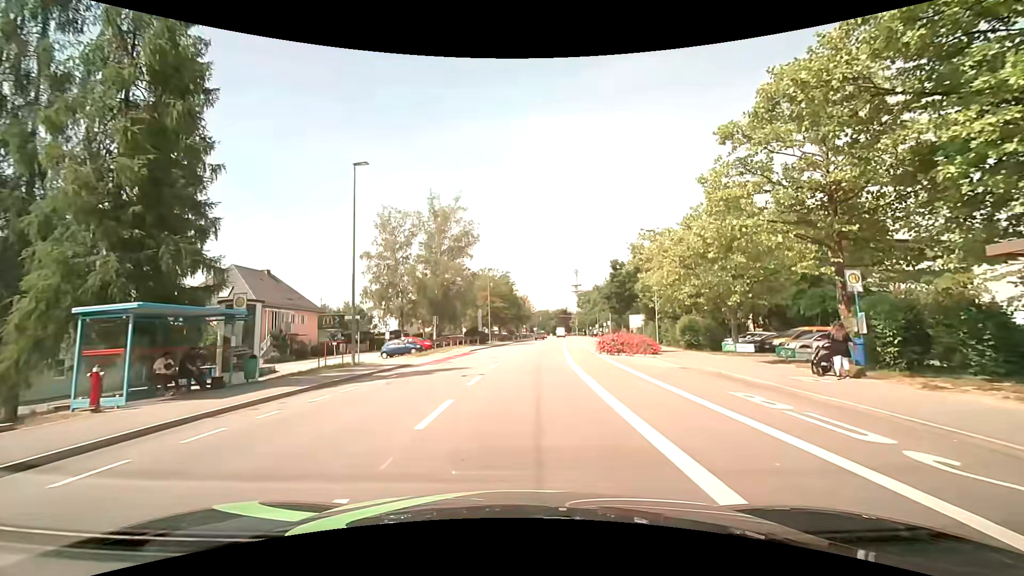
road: tertiary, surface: asphalt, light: Day
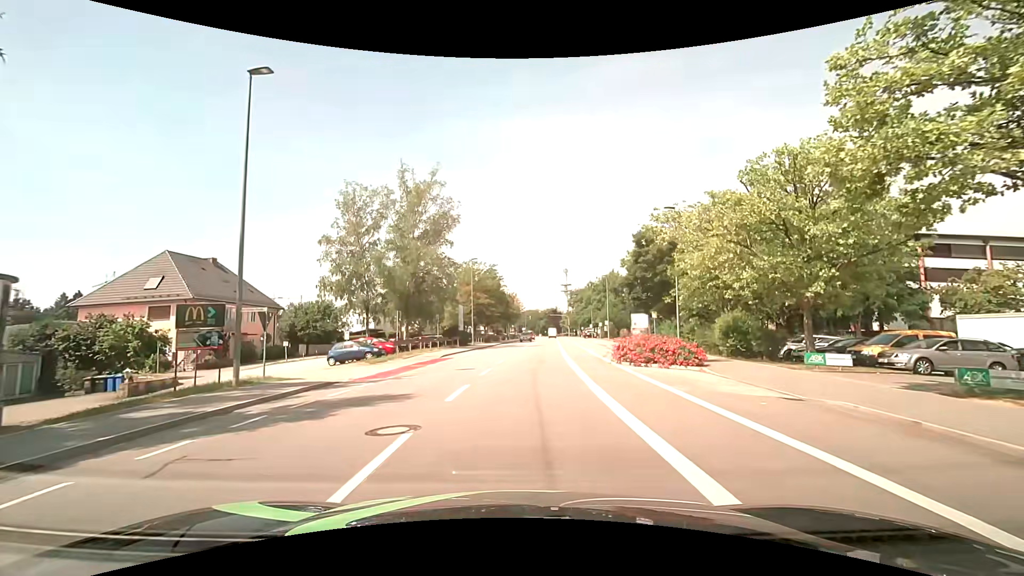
(+0.1, +9.0) m; +2°
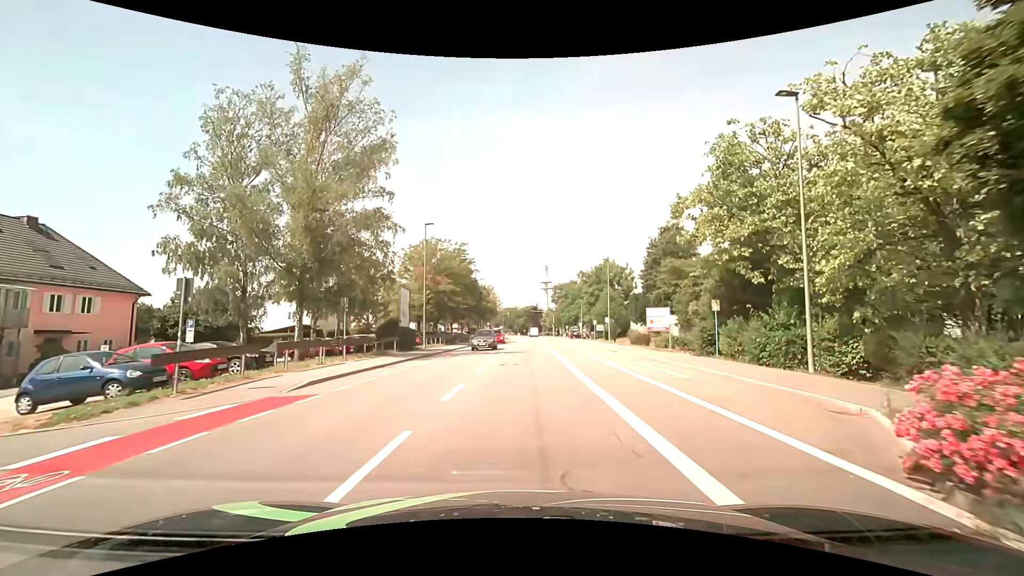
(+0.3, +18.3) m; +2°
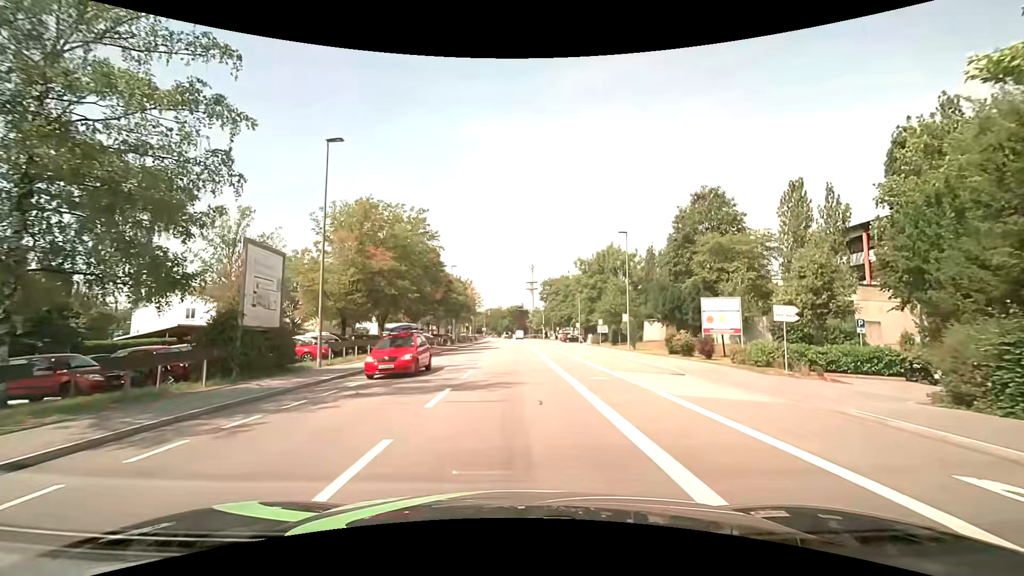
(+0.4, +18.4) m; +2°
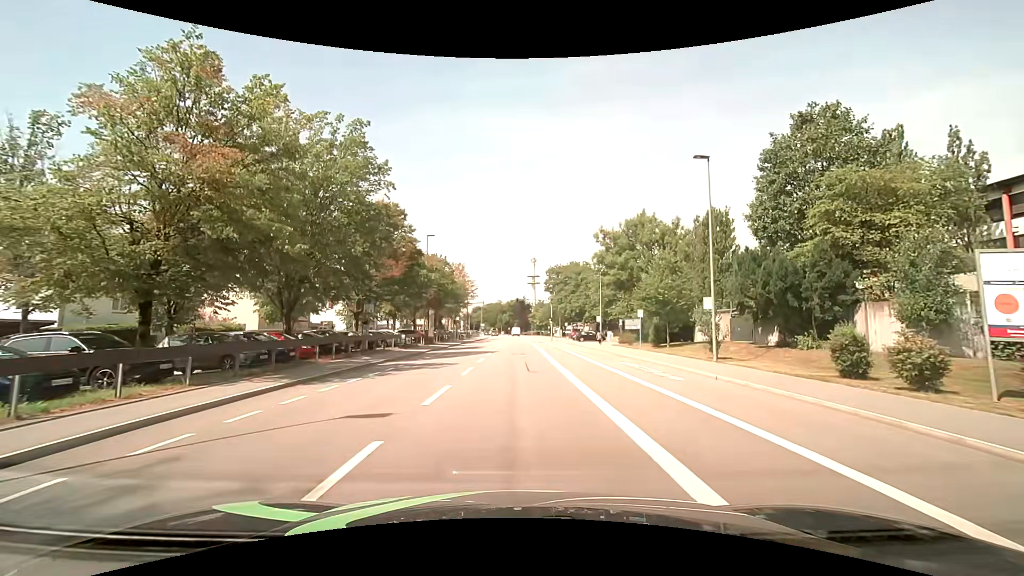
(-0.1, +18.3) m; 0°
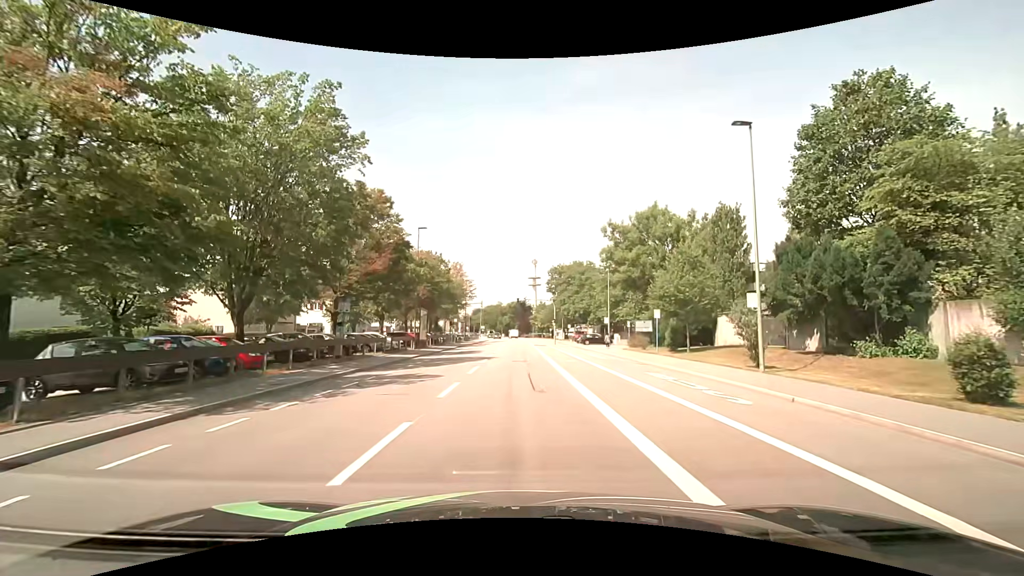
(-0.1, +4.5) m; -1°
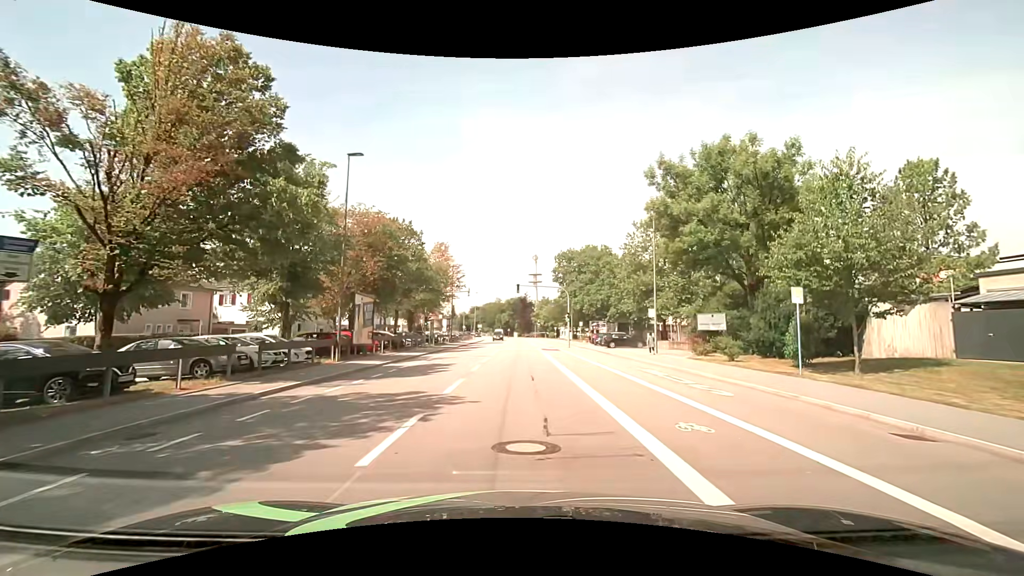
(+0.1, +17.5) m; 0°
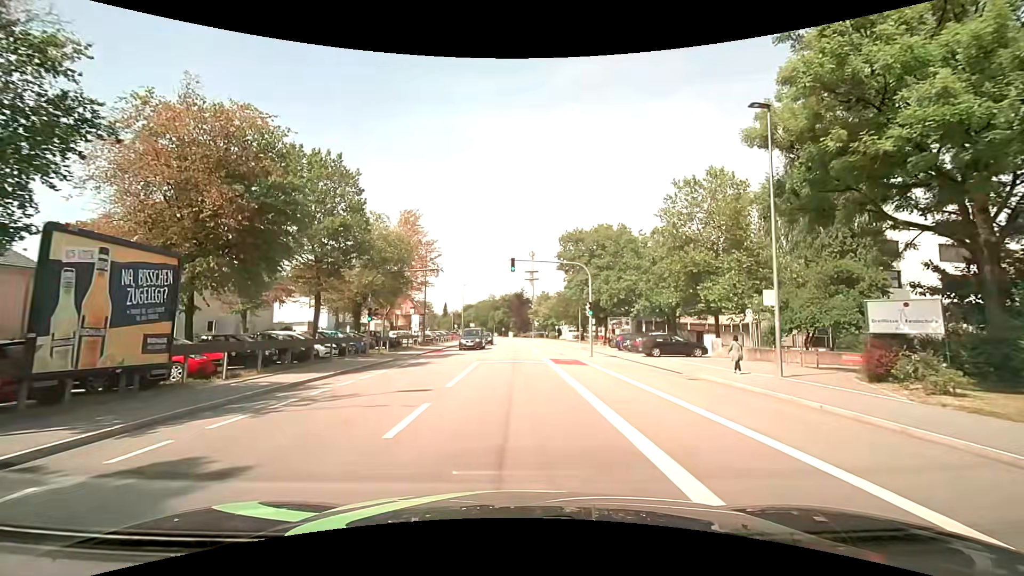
(+0.1, +16.6) m; +1°
(0, +10) (0, +20) (0, +30) (0, +40) (0, +50) (0, +60) (0, +70) (-1, +80) (-1, +90) (-1, +100) m
